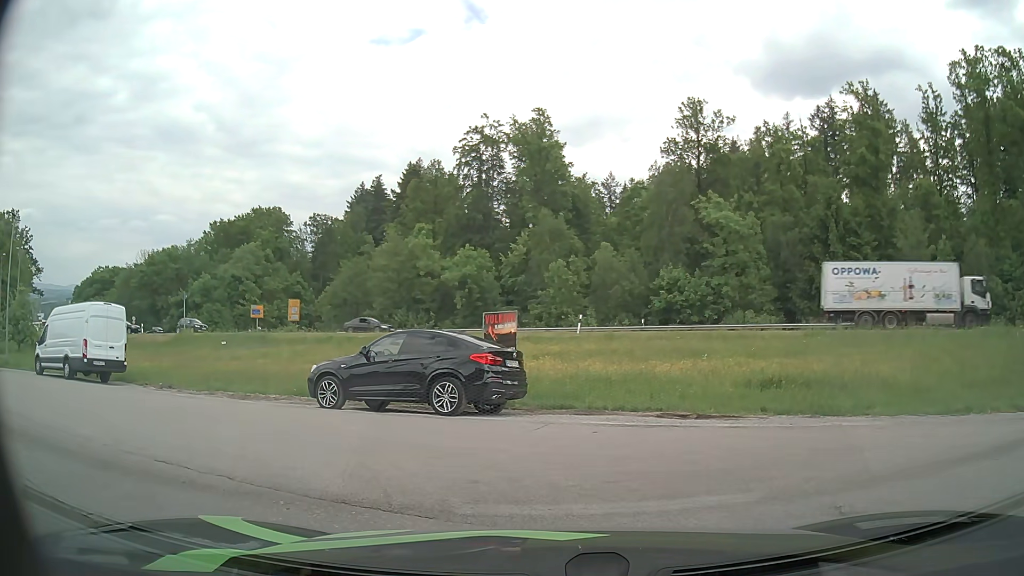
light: Day
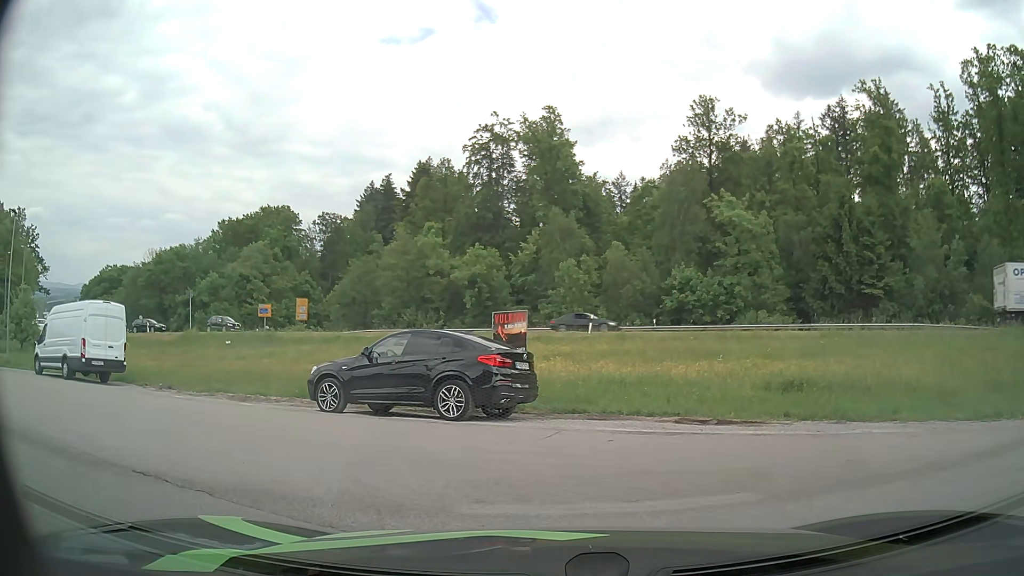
(0.0, +0.7) m; 0°
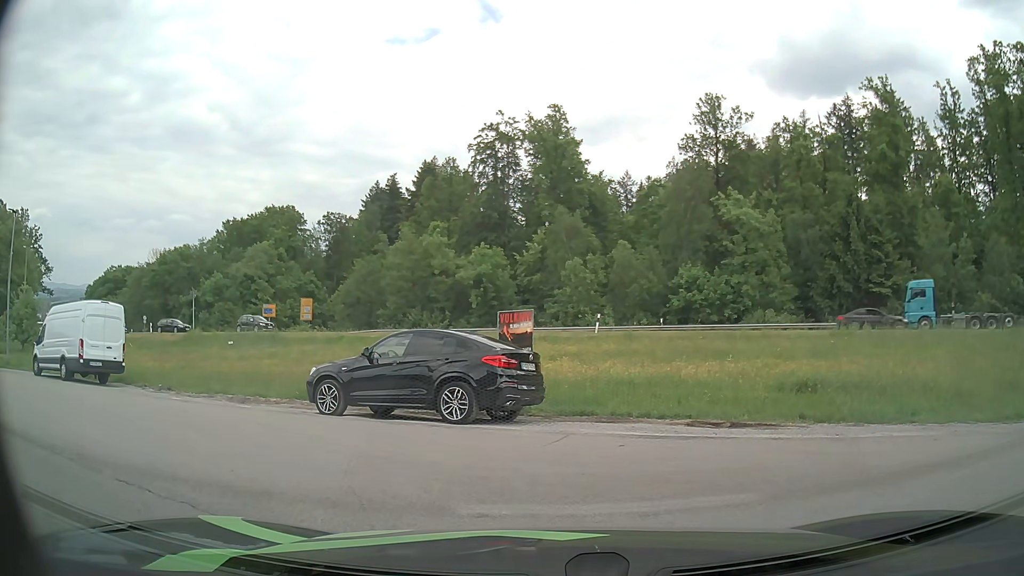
(0.0, +0.4) m; 0°
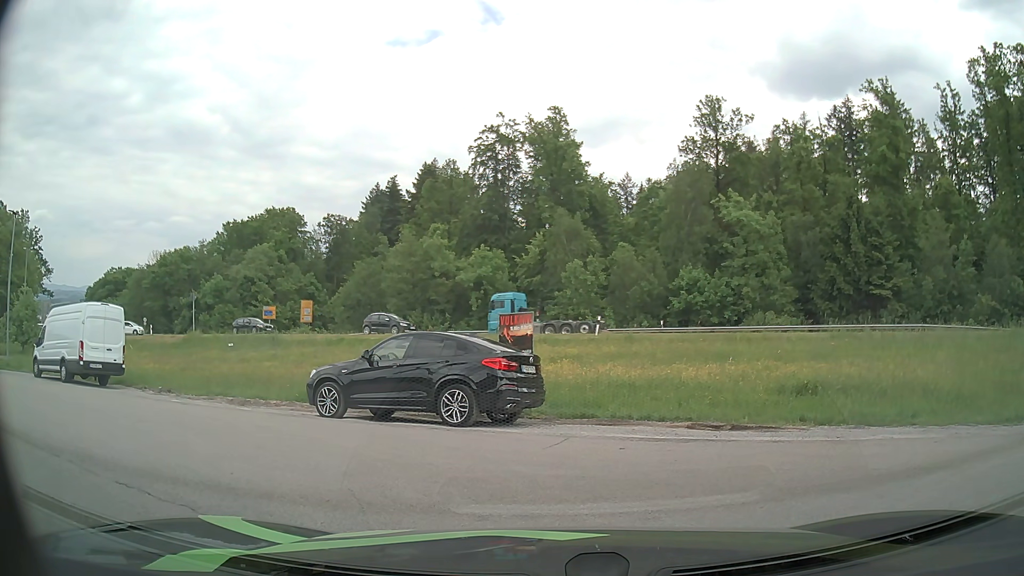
(0.0, +0.1) m; 0°
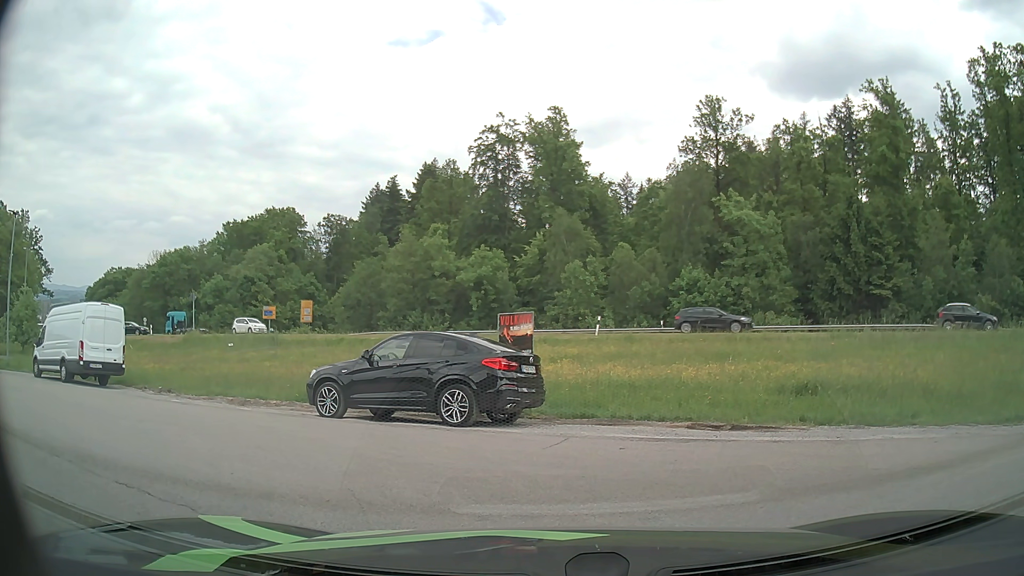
(0.0, 0.0) m; 0°
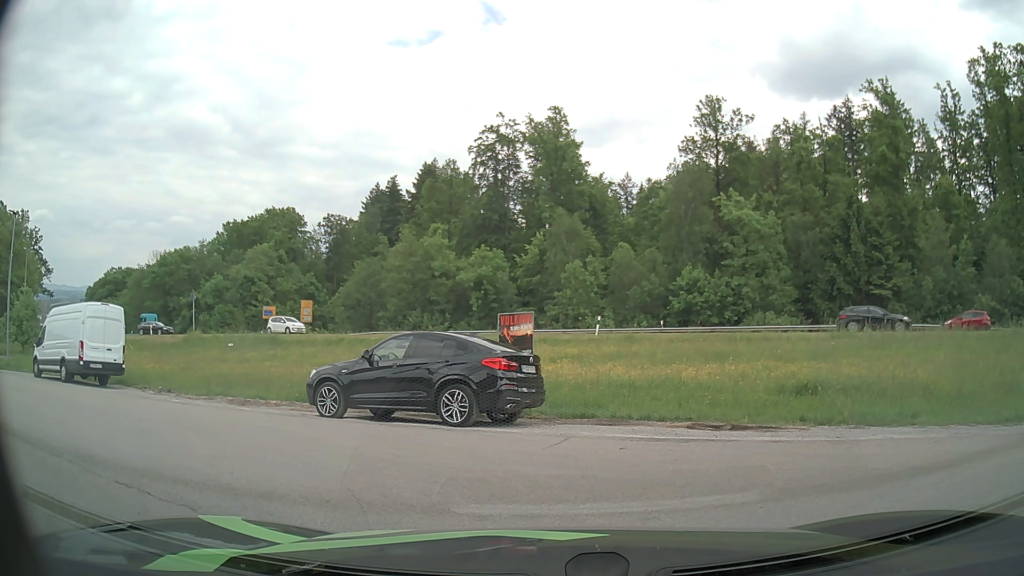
(0.0, 0.0) m; 0°
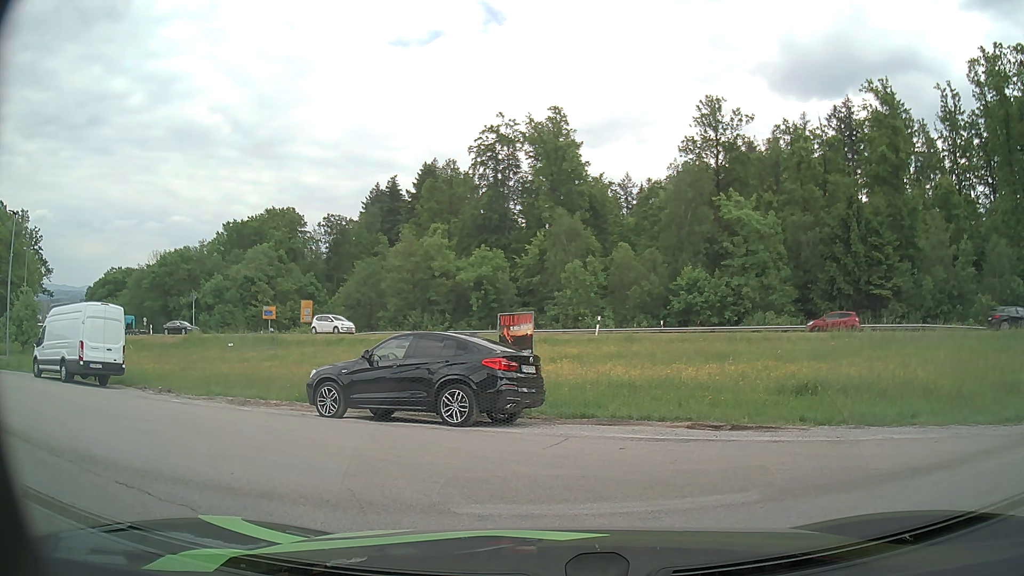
(0.0, 0.0) m; 0°
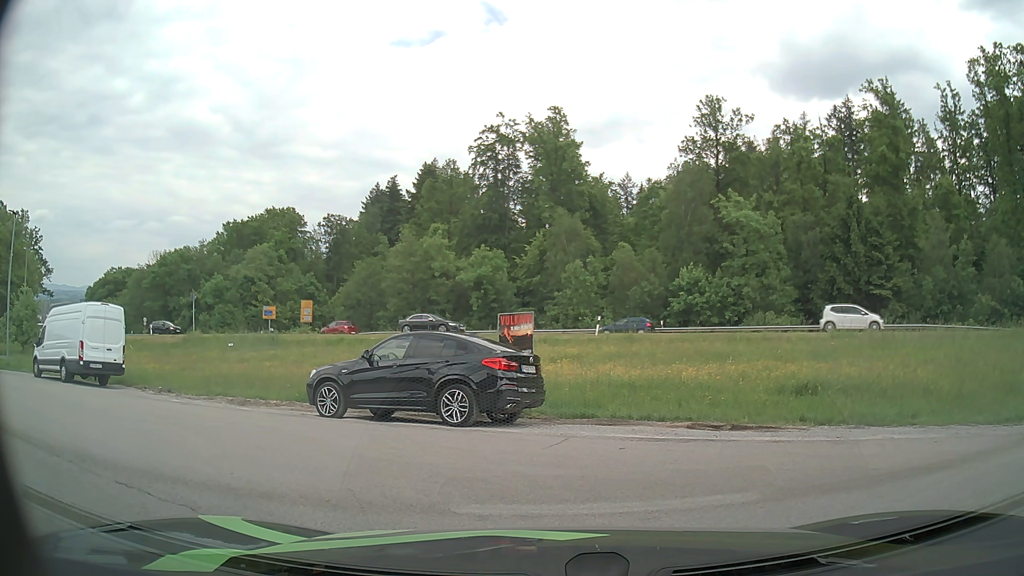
(0.0, 0.0) m; 0°
